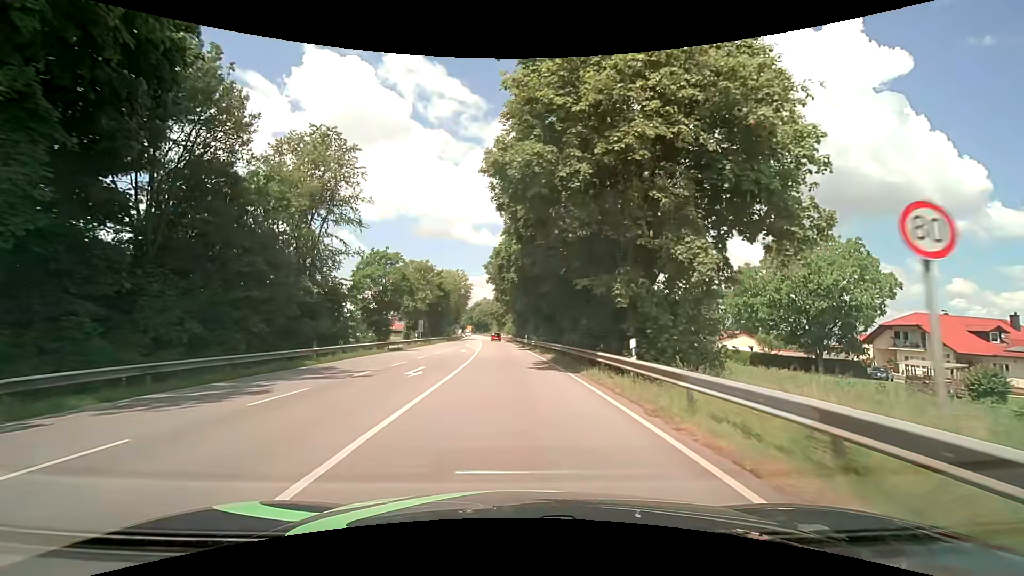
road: primary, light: Day
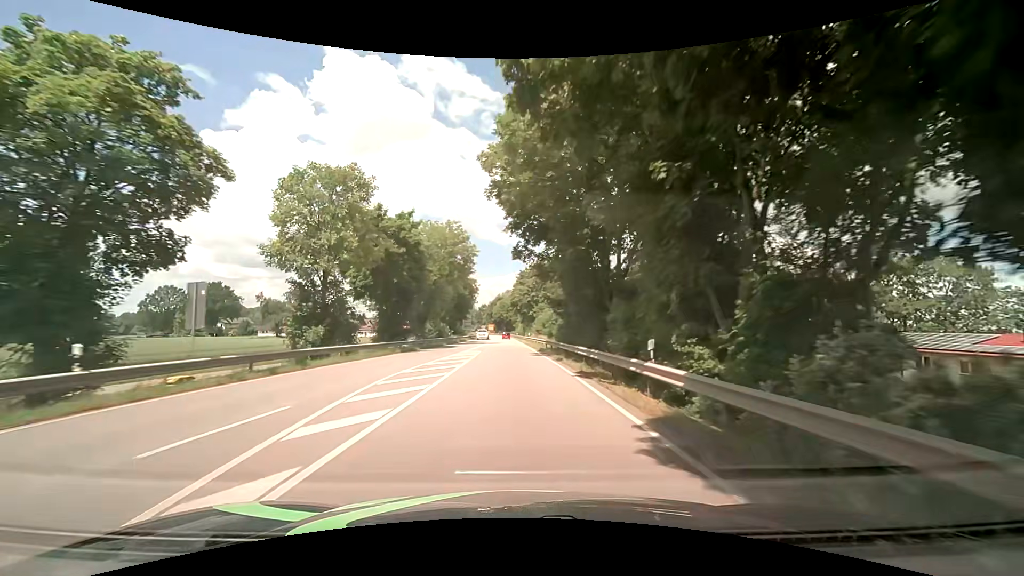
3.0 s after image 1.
(-1.3, +46.6) m; -3°
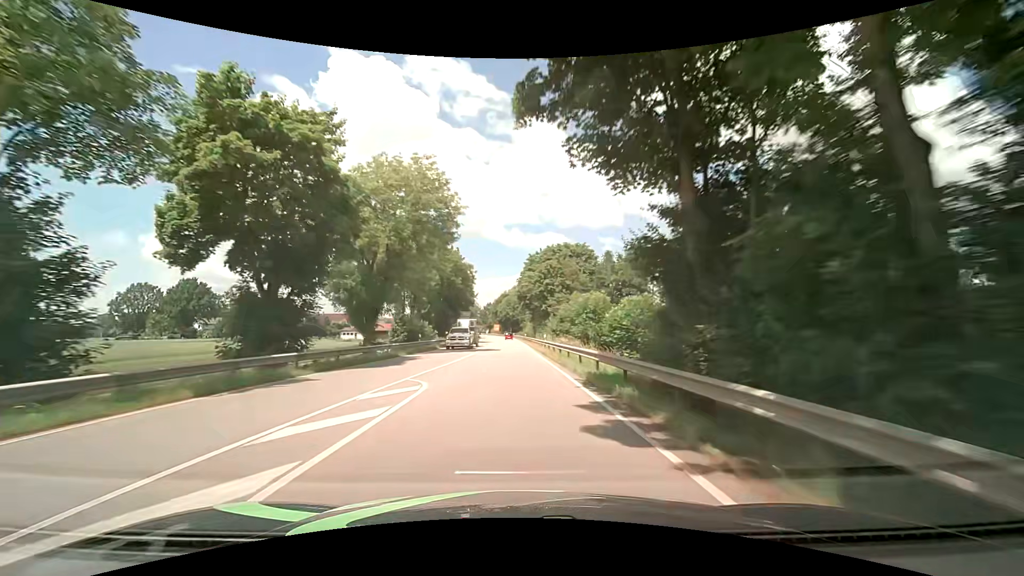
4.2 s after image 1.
(-0.2, +23.1) m; -1°
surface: asphalt
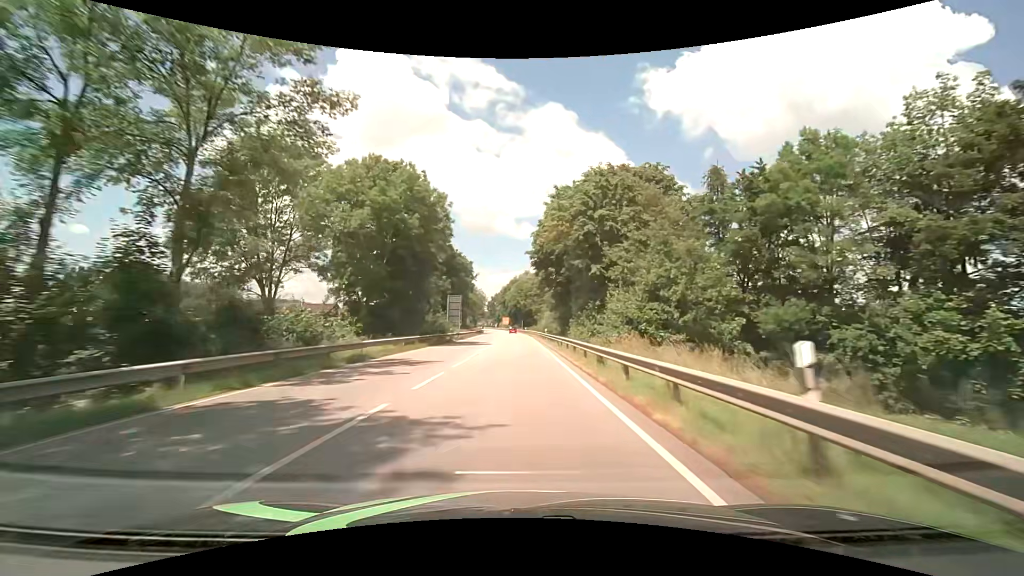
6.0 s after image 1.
(-0.5, +36.1) m; -2°
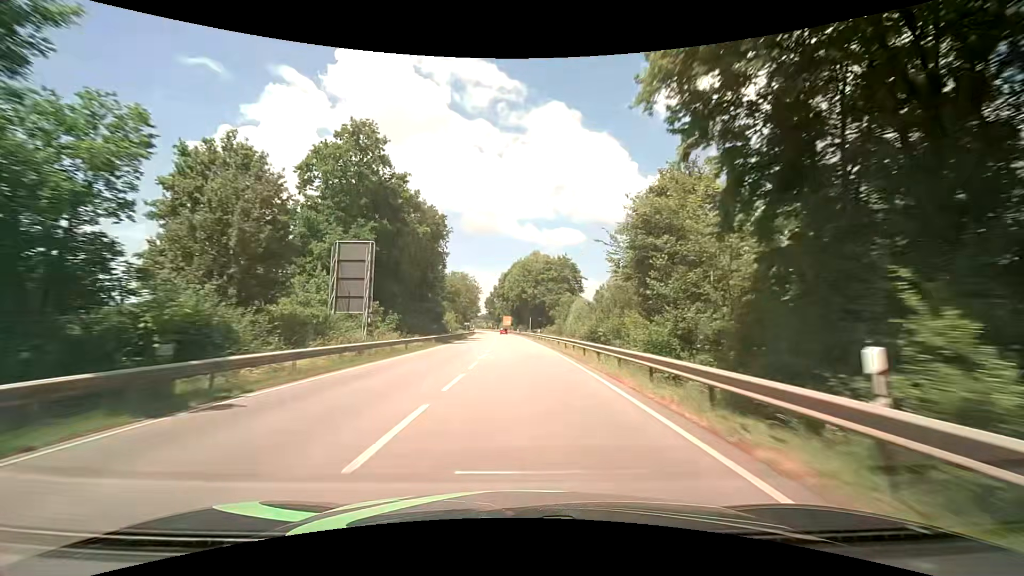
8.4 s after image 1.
(-0.4, +48.5) m; -1°
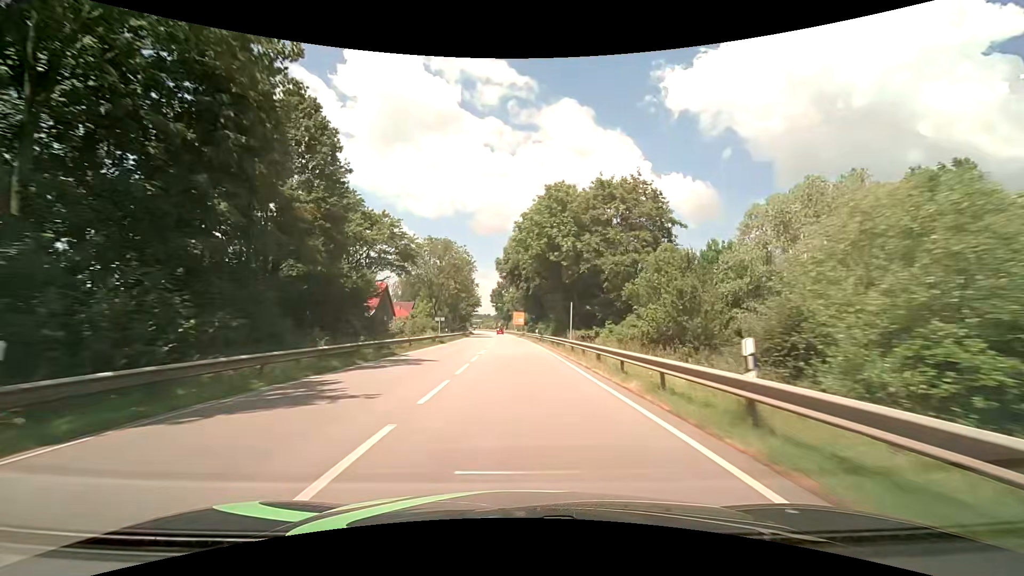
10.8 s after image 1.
(-0.5, +49.8) m; -1°
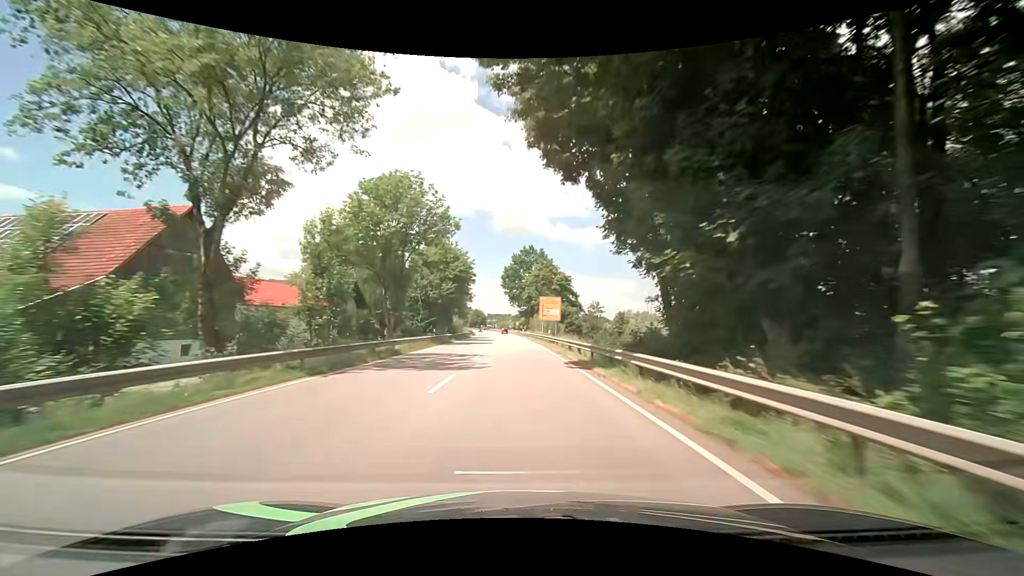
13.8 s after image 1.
(-1.2, +62.4) m; -2°
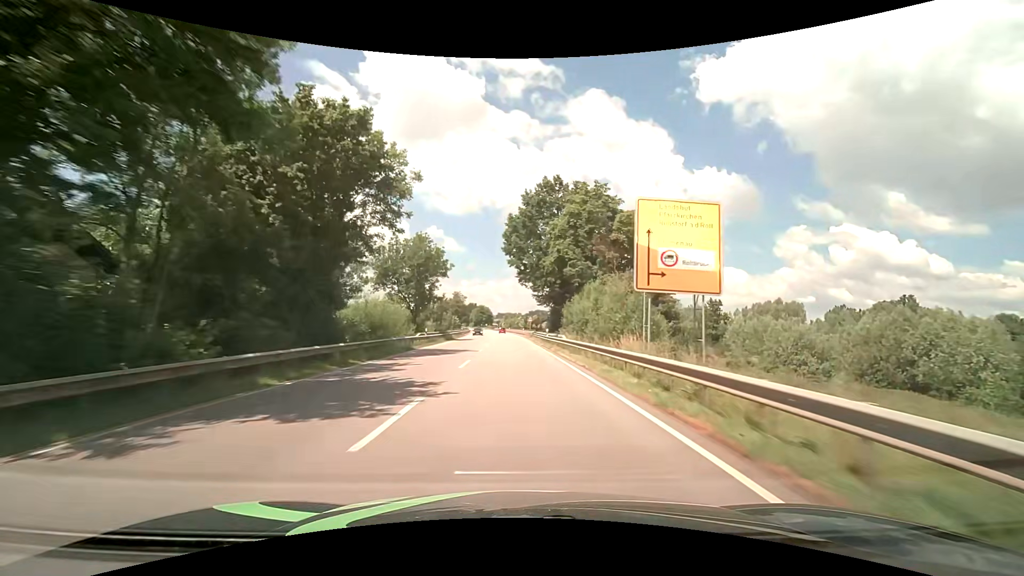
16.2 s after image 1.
(-1.1, +50.0) m; -2°
(0, +10) (0, +20) (0, +30) (-1, +40) (-1, +50) (-1, +60) (-2, +70) (-2, +80) (-3, +90) (-3, +100) m
